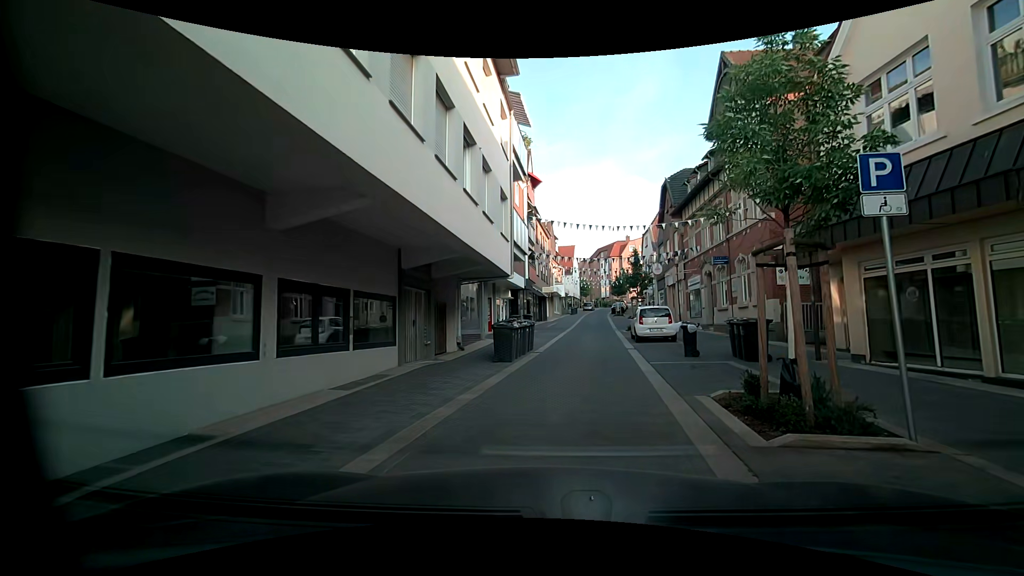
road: residential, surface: paving_stones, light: Day
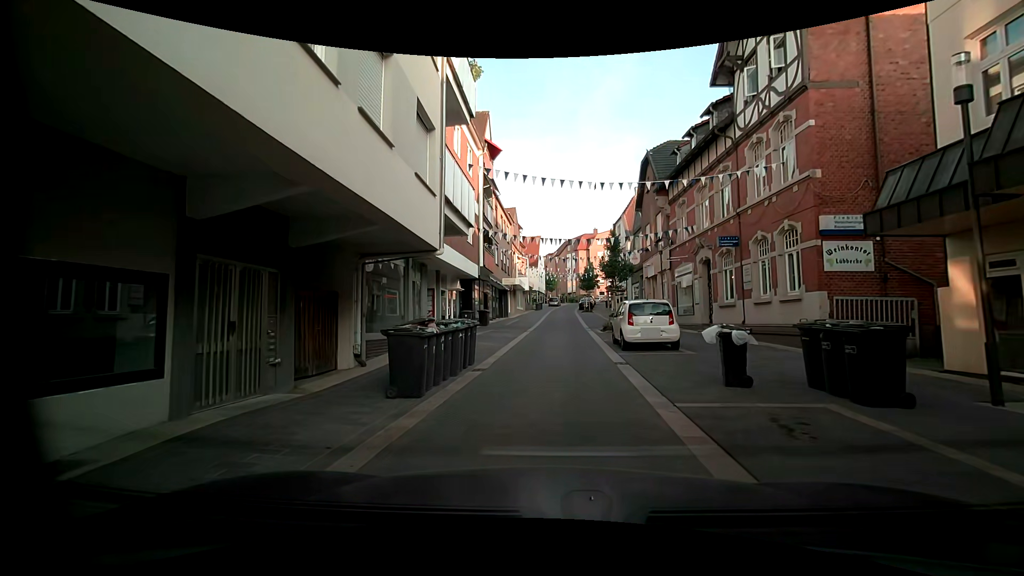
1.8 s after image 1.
(-0.1, +6.3) m; +3°
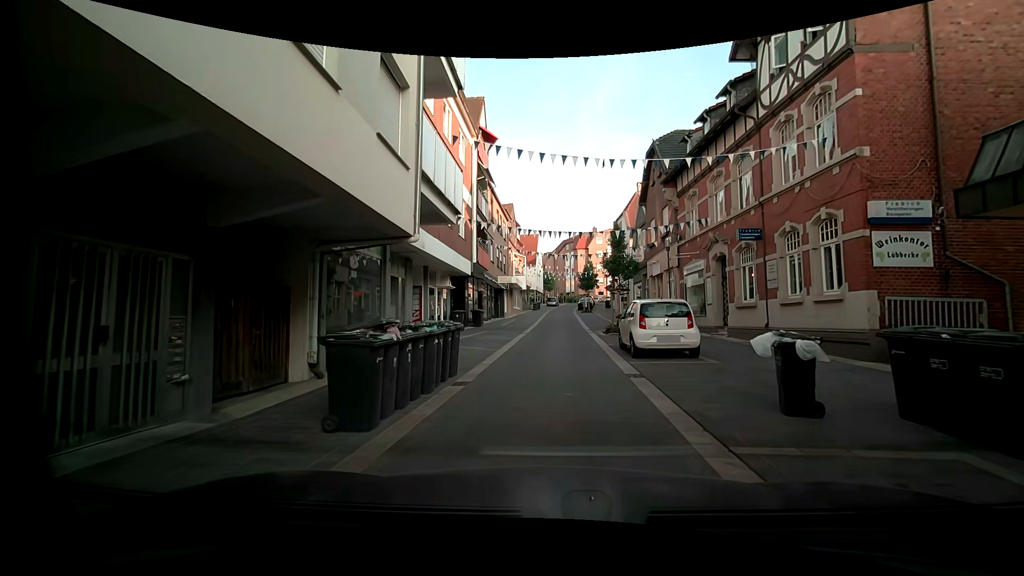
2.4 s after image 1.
(-0.1, +2.1) m; -1°
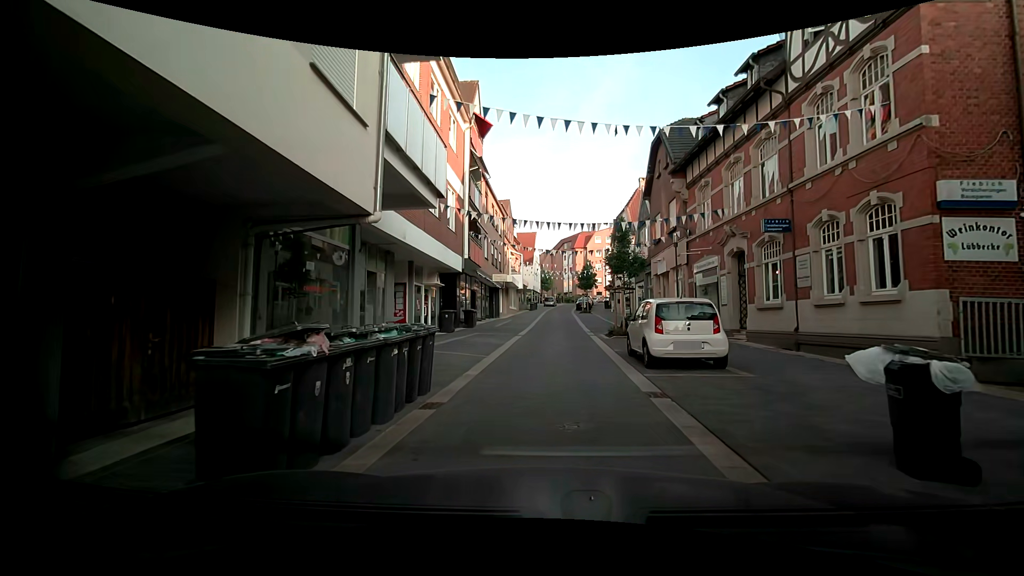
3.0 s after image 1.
(-0.1, +2.1) m; 0°
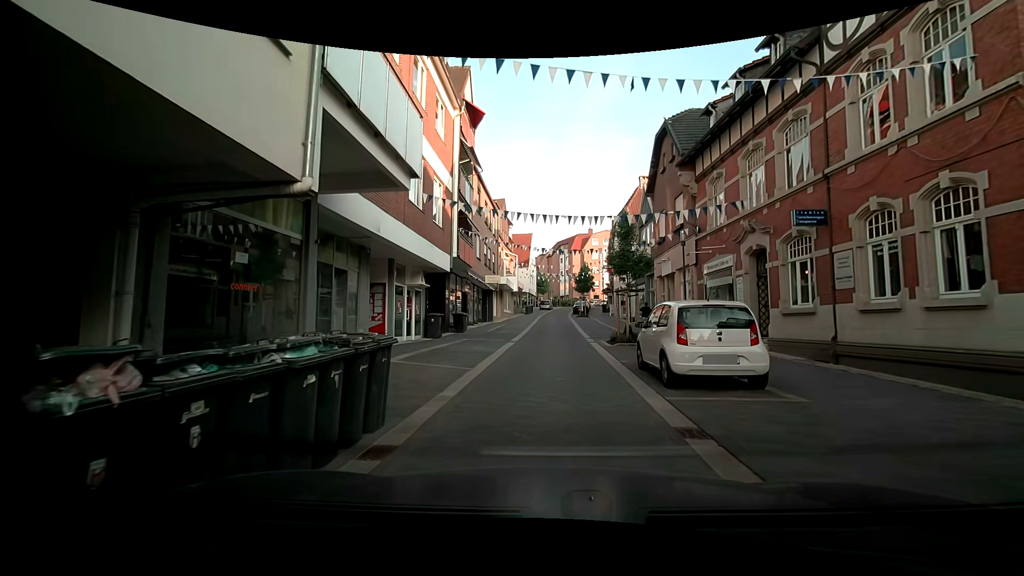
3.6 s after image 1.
(0.0, +2.1) m; +1°
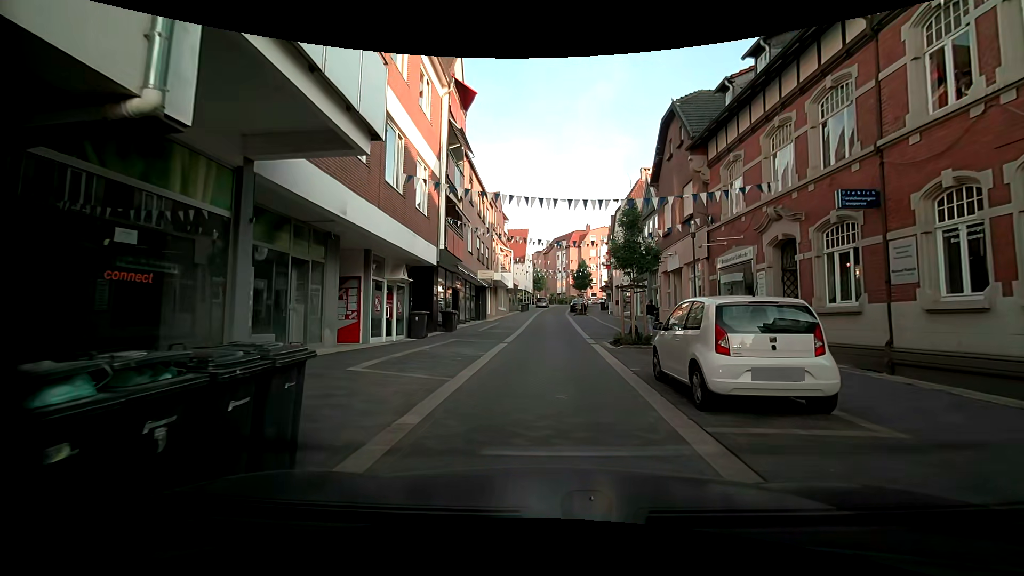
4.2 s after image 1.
(0.0, +2.1) m; -1°
